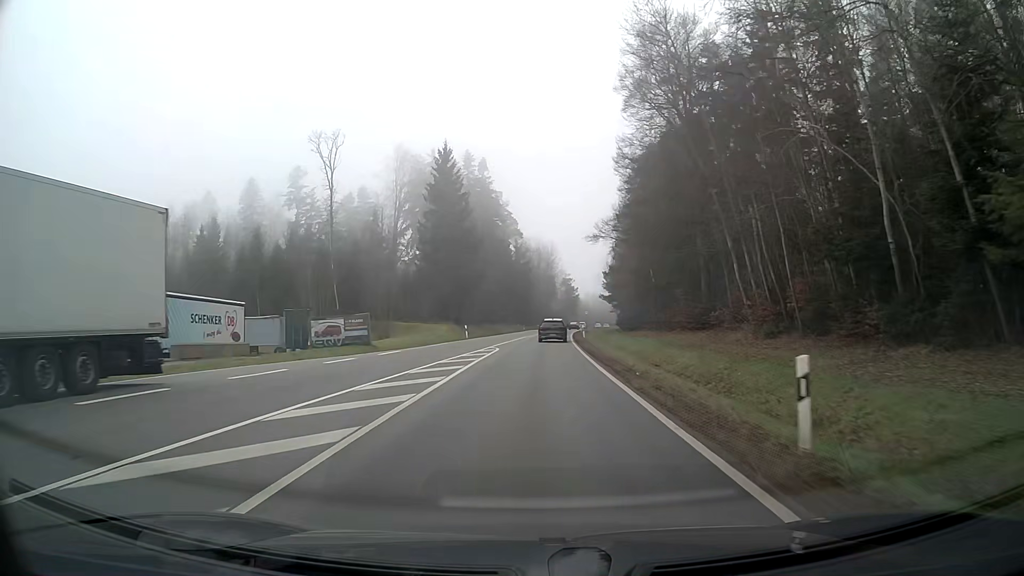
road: secondary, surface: asphalt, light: Day
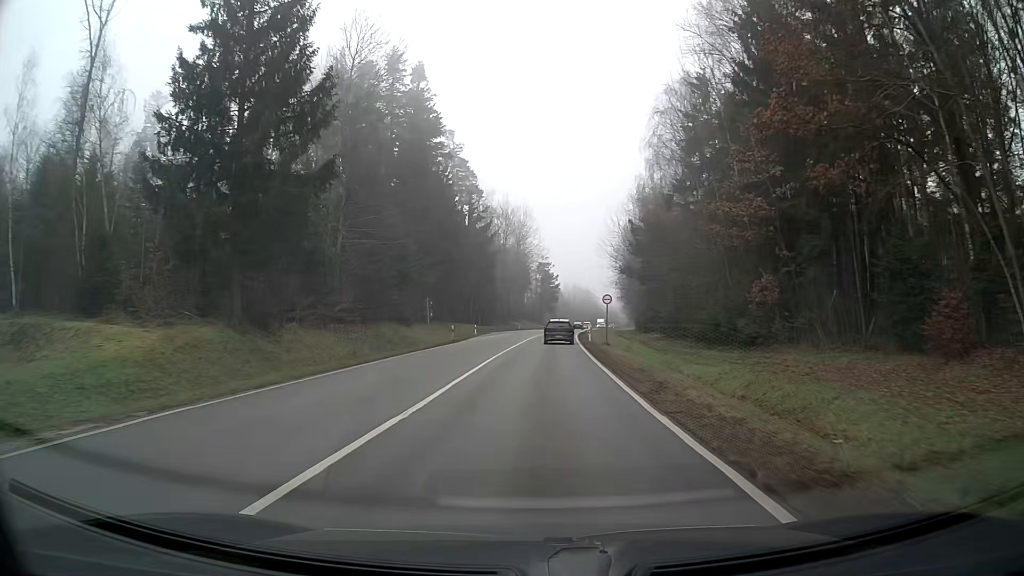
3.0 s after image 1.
(+1.2, +52.2) m; +2°
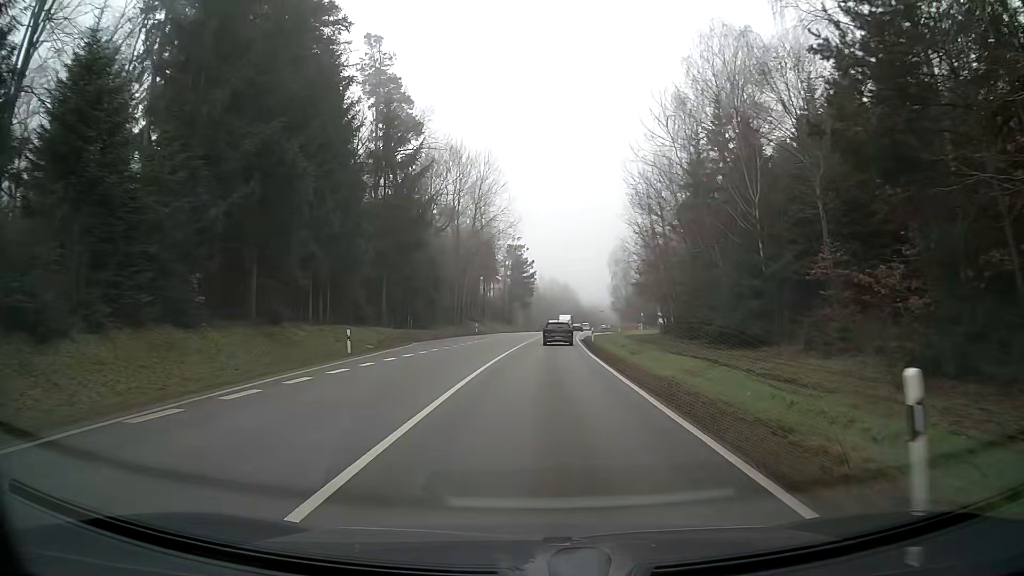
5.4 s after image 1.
(+0.8, +39.9) m; +2°
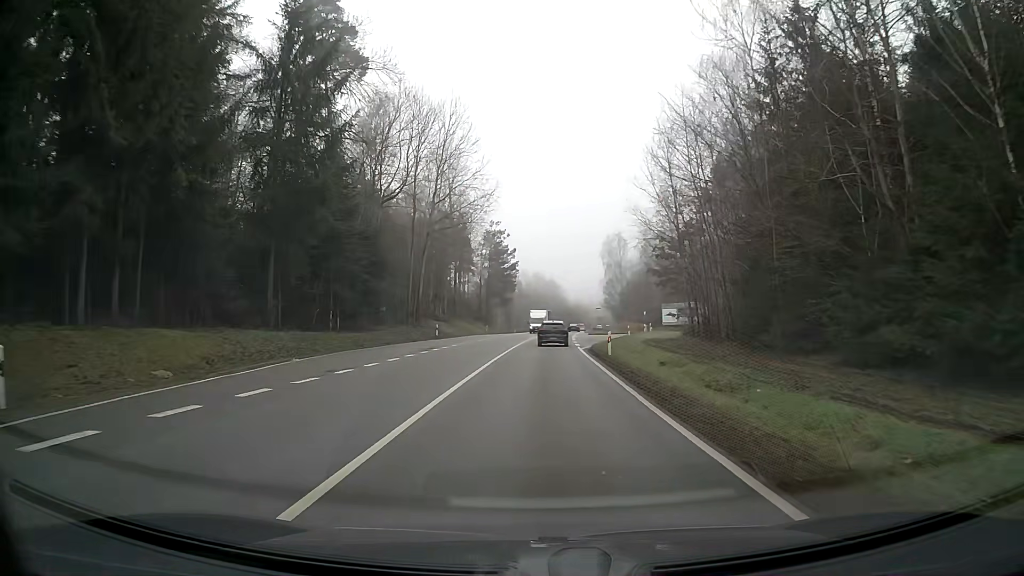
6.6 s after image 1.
(+0.2, +20.0) m; +1°
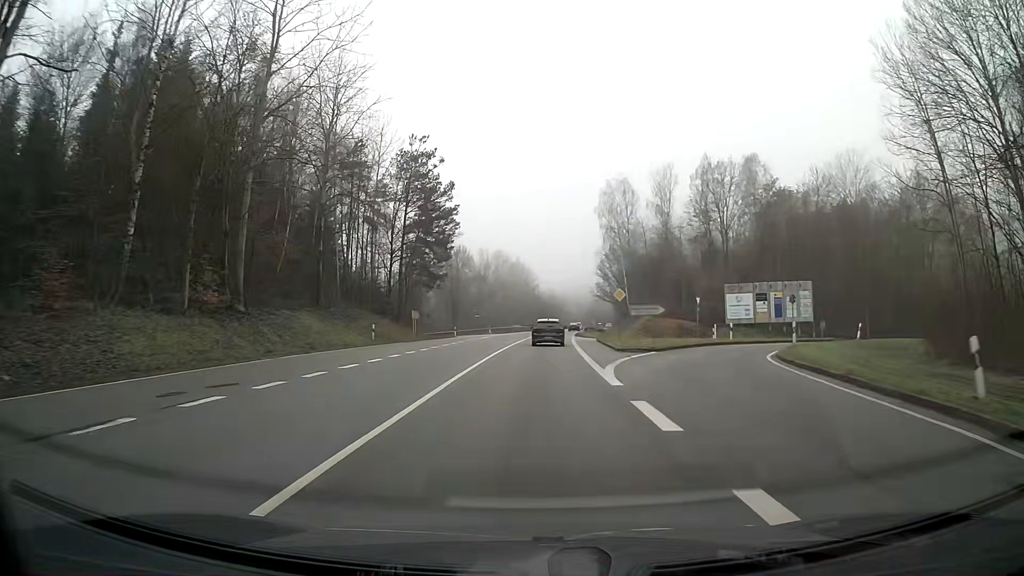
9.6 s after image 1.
(+1.0, +49.8) m; +3°
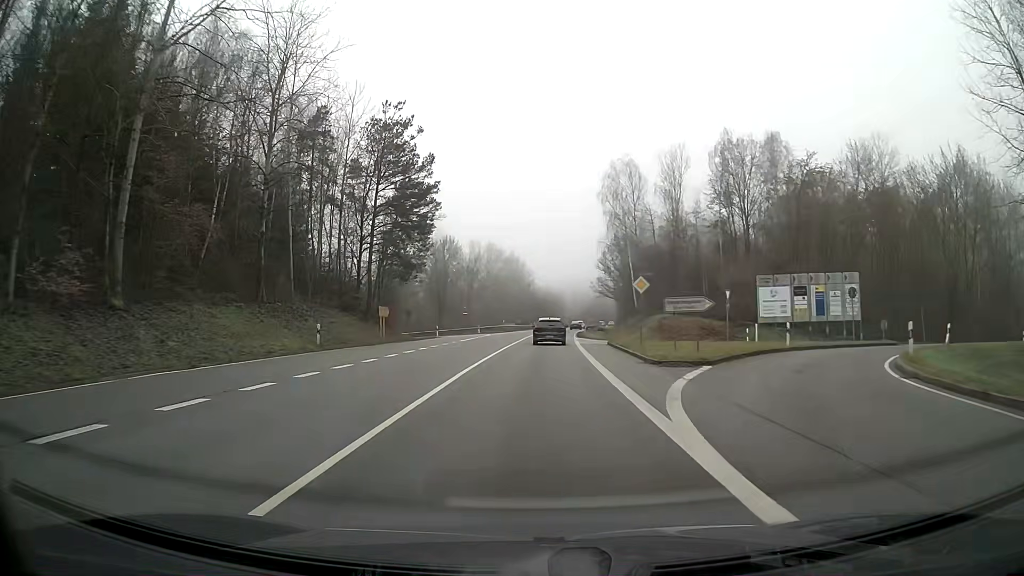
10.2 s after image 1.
(+0.1, +9.6) m; +1°
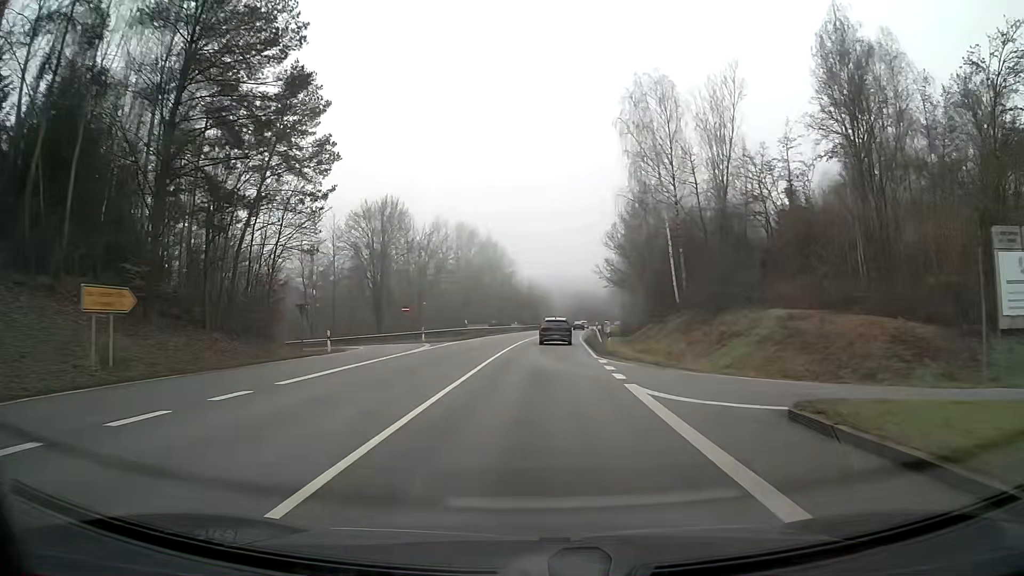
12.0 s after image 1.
(+0.3, +28.3) m; +1°
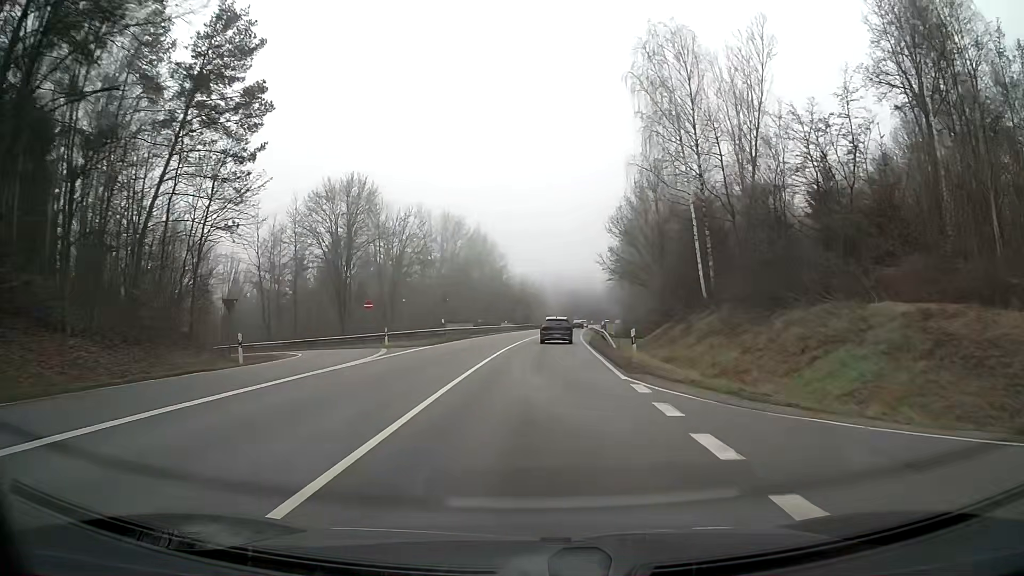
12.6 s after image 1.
(0.0, +9.3) m; +1°
